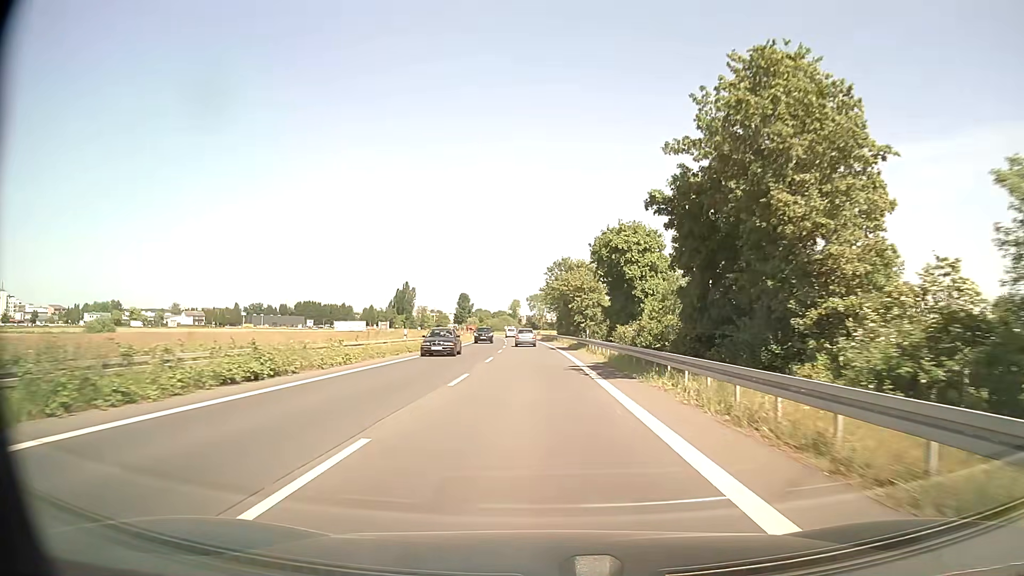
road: secondary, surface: asphalt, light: Day
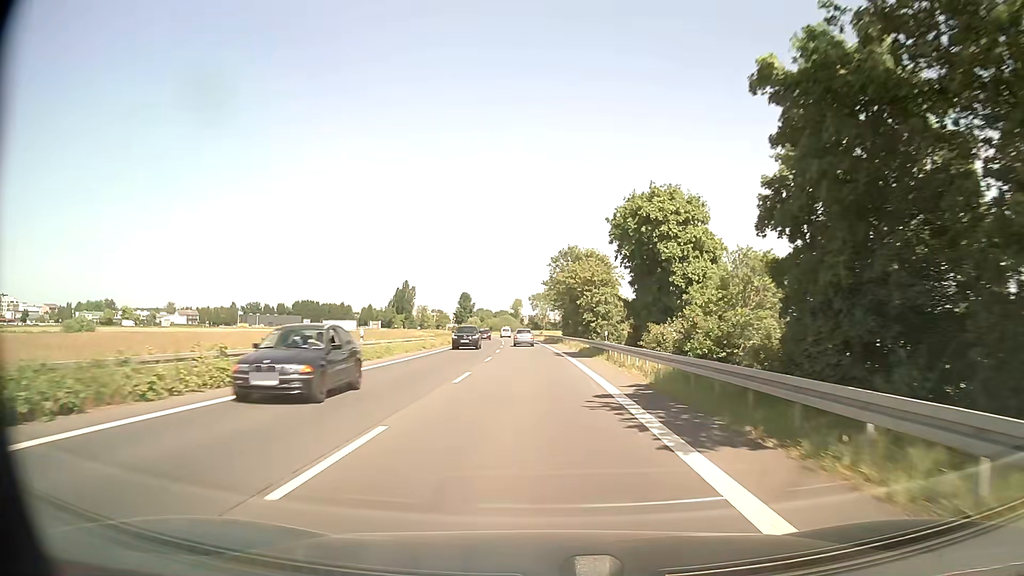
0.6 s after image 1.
(0.0, +10.9) m; -1°
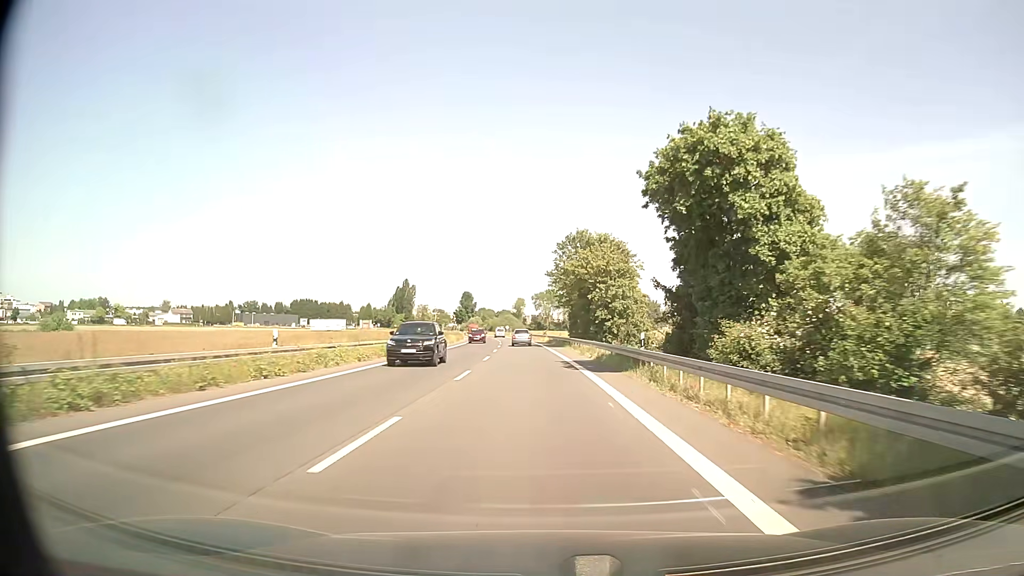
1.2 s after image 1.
(0.0, +10.9) m; 0°
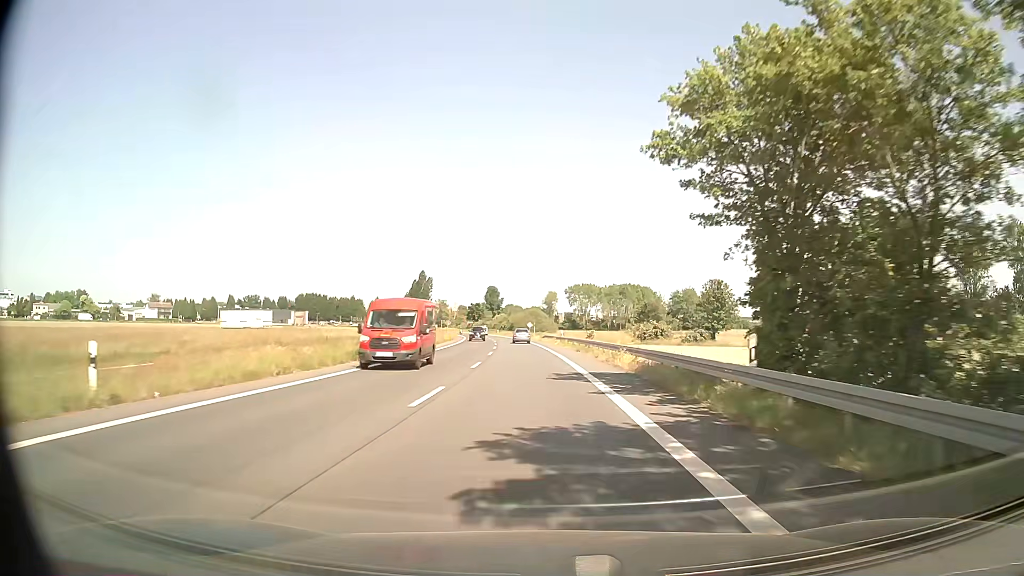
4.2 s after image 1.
(-1.3, +54.4) m; -3°
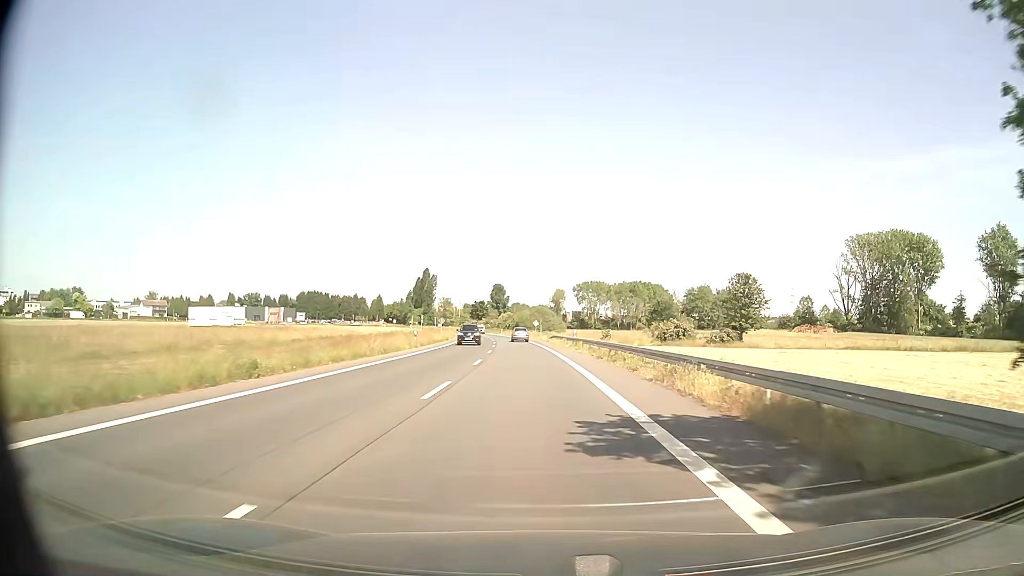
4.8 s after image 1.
(0.0, +10.9) m; 0°
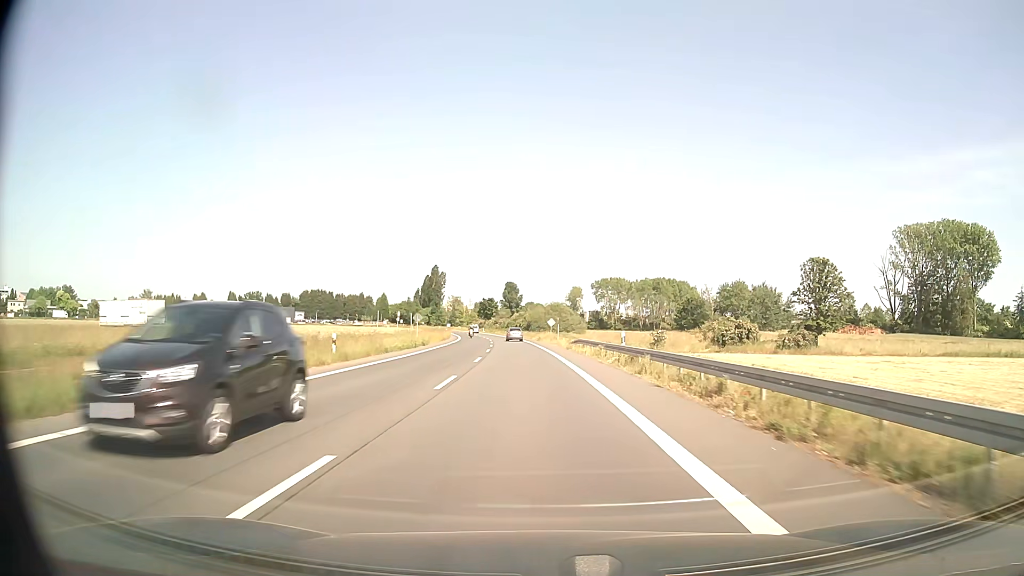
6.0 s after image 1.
(-0.2, +21.9) m; -1°
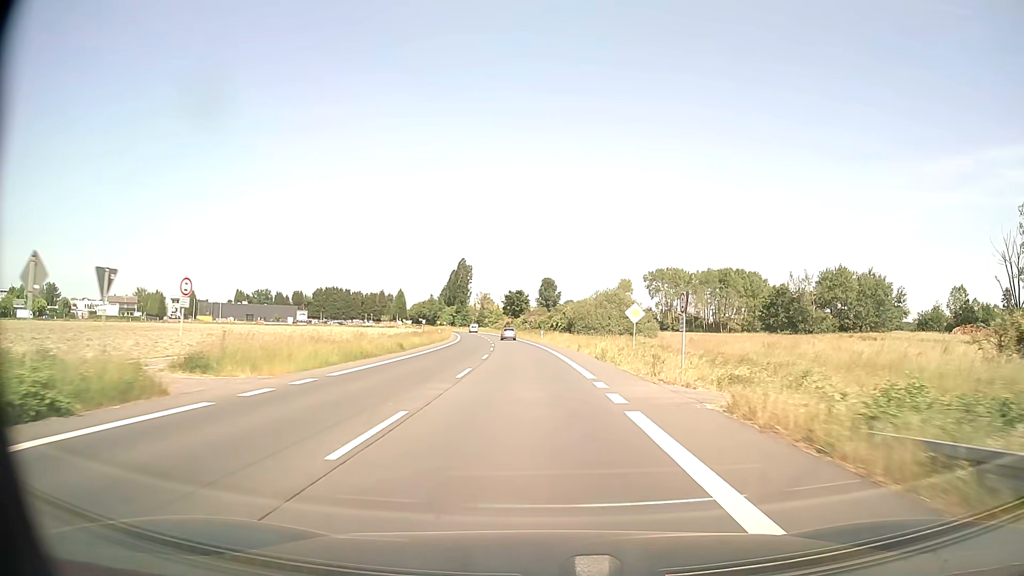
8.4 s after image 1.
(-1.2, +43.9) m; -3°
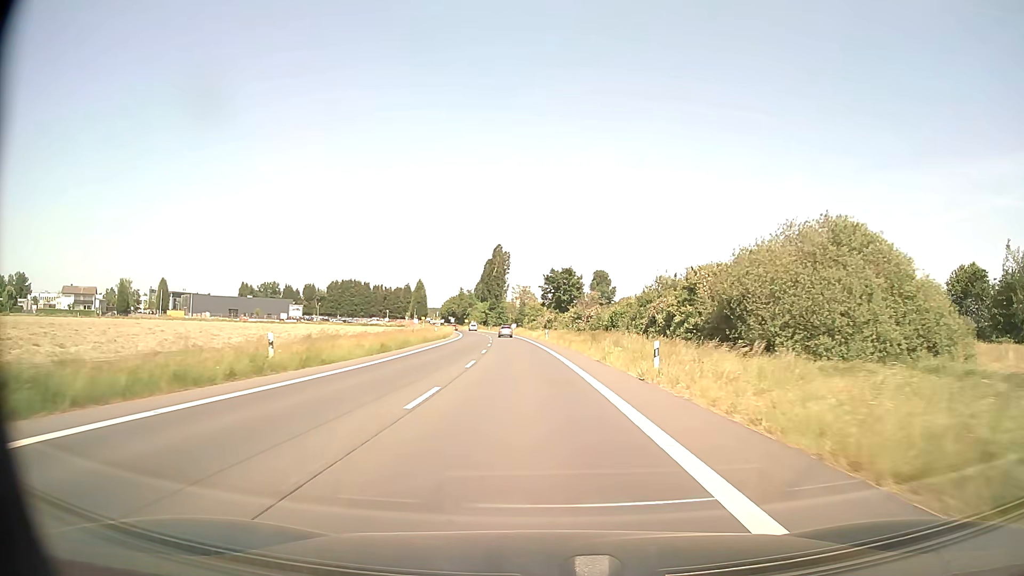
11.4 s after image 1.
(-1.9, +55.4) m; -4°
(0, +10) (0, +20) (-1, +30) (-1, +40) (-2, +50) (-2, +60) (-3, +70) (-4, +80) (-5, +90) (-6, +100) m
